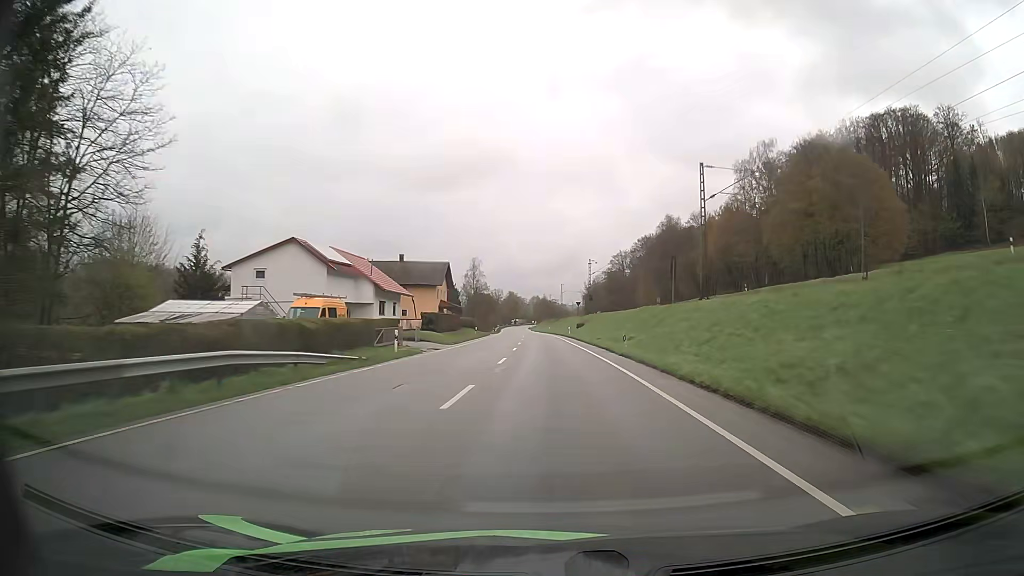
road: primary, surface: asphalt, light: Day
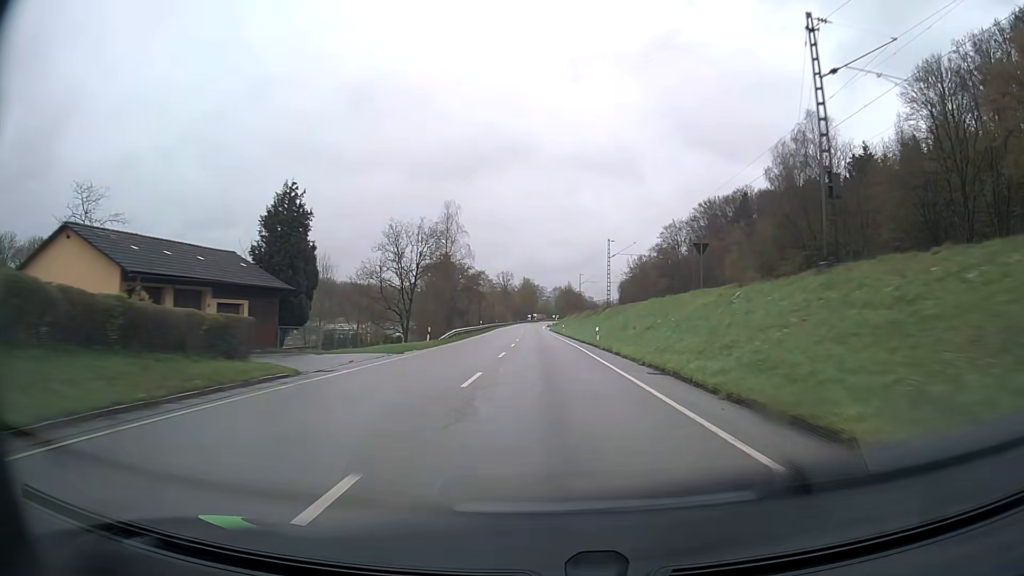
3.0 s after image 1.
(-1.3, +82.5) m; -2°
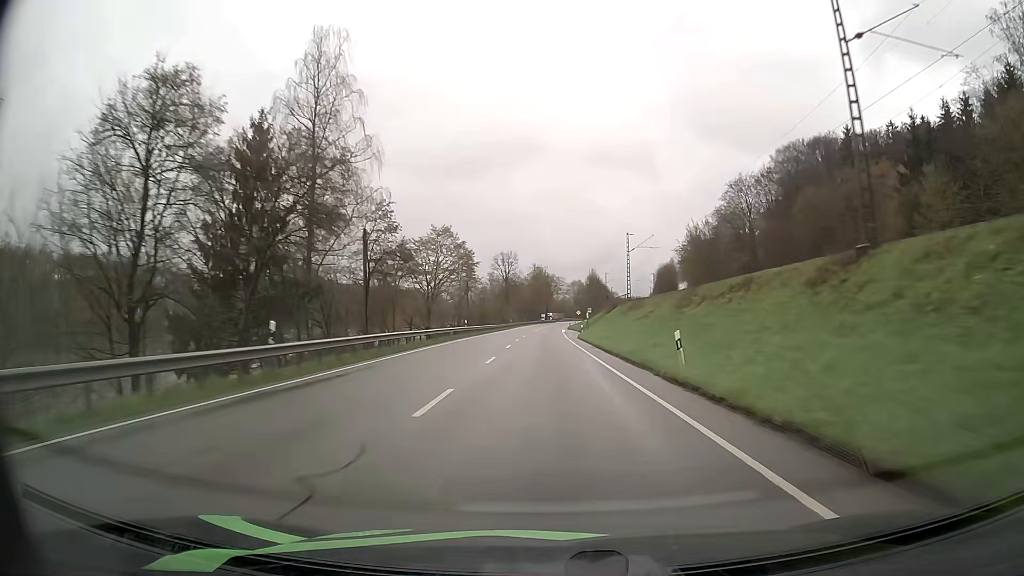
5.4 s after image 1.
(-0.9, +66.0) m; -1°
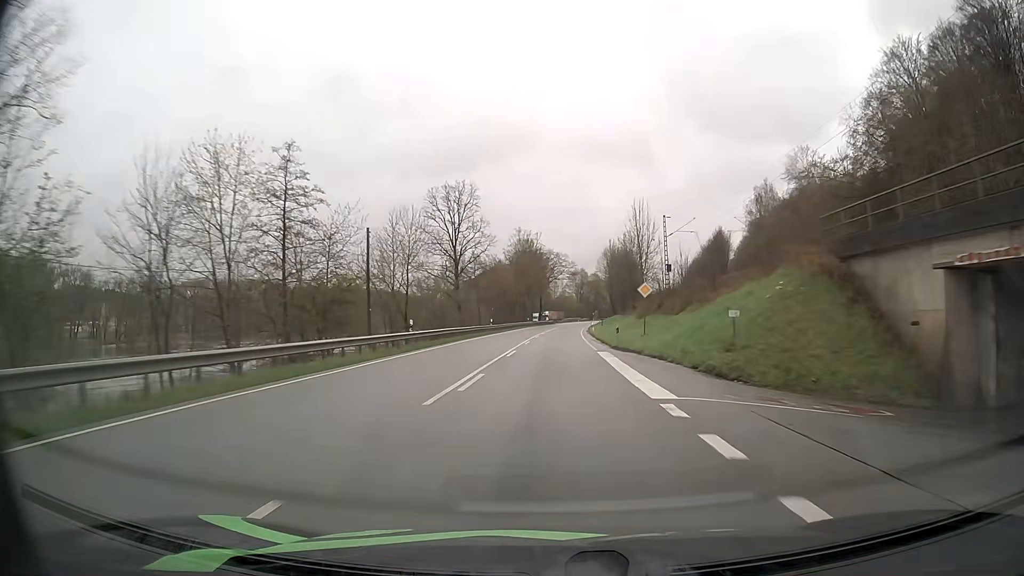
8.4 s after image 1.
(0.0, +82.4) m; 0°
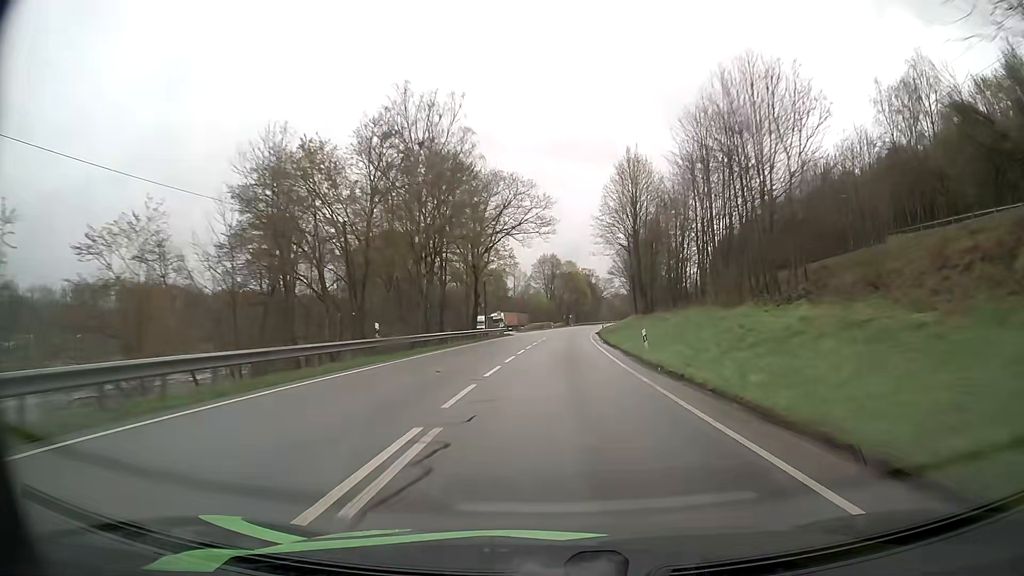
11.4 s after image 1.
(+1.9, +82.1) m; +3°
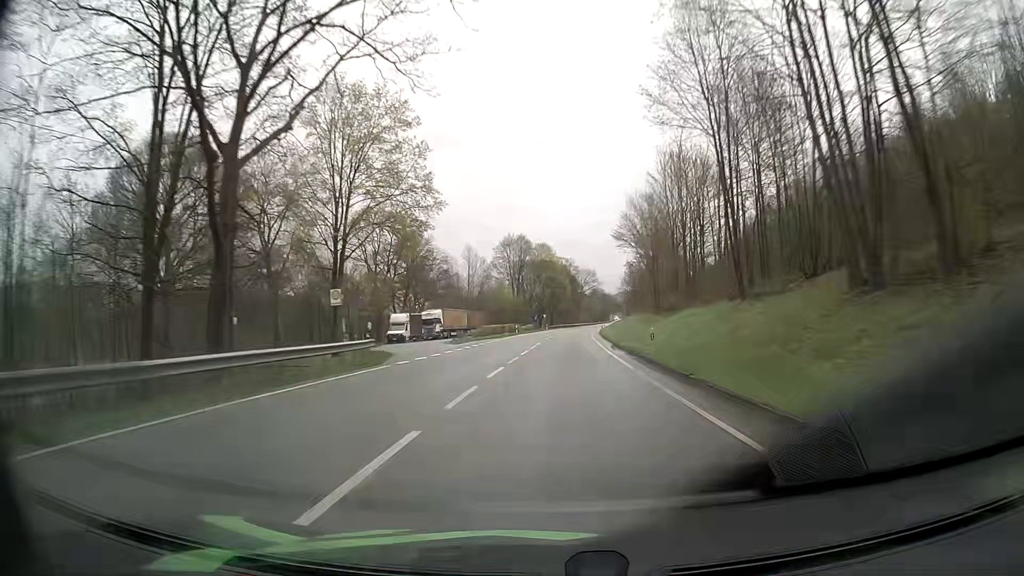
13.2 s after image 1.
(+1.0, +49.3) m; +2°
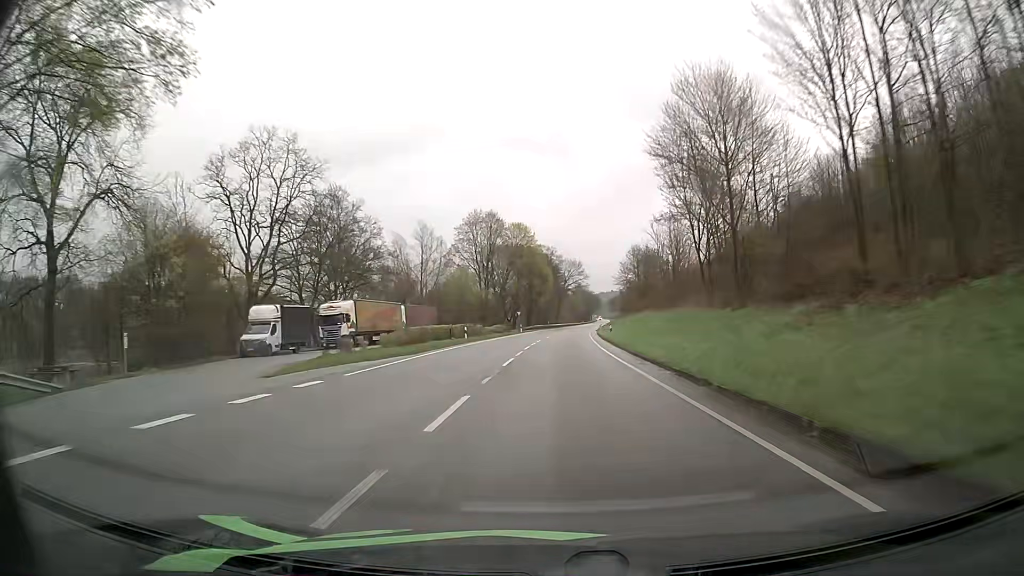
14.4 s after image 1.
(+0.4, +32.9) m; +2°
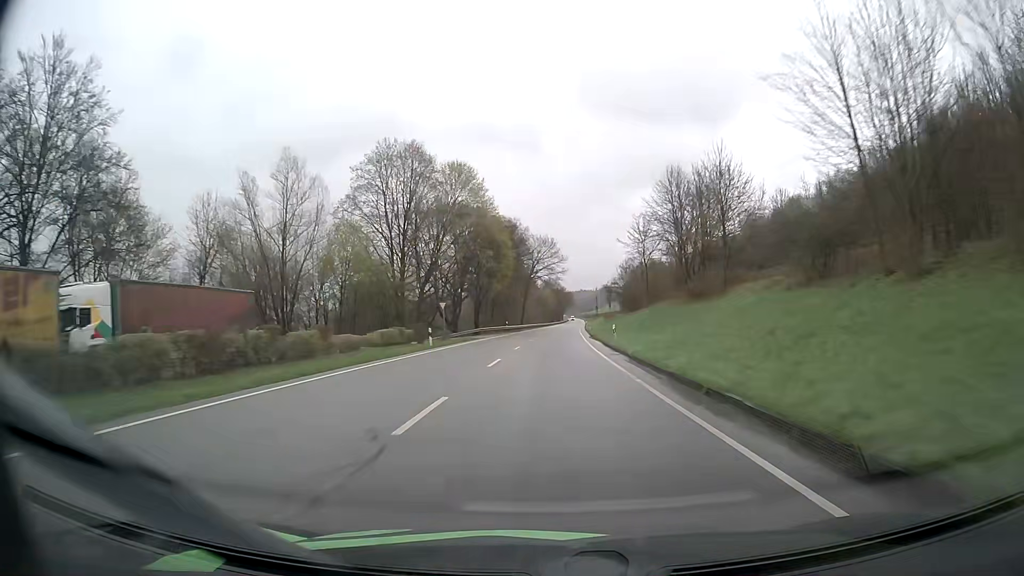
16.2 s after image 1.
(+1.3, +49.3) m; +3°
(0, +10) (0, +20) (0, +30) (+1, +40) (+1, +50) (+1, +60) (+2, +70) (+2, +80) (+3, +90) (+3, +100) m
